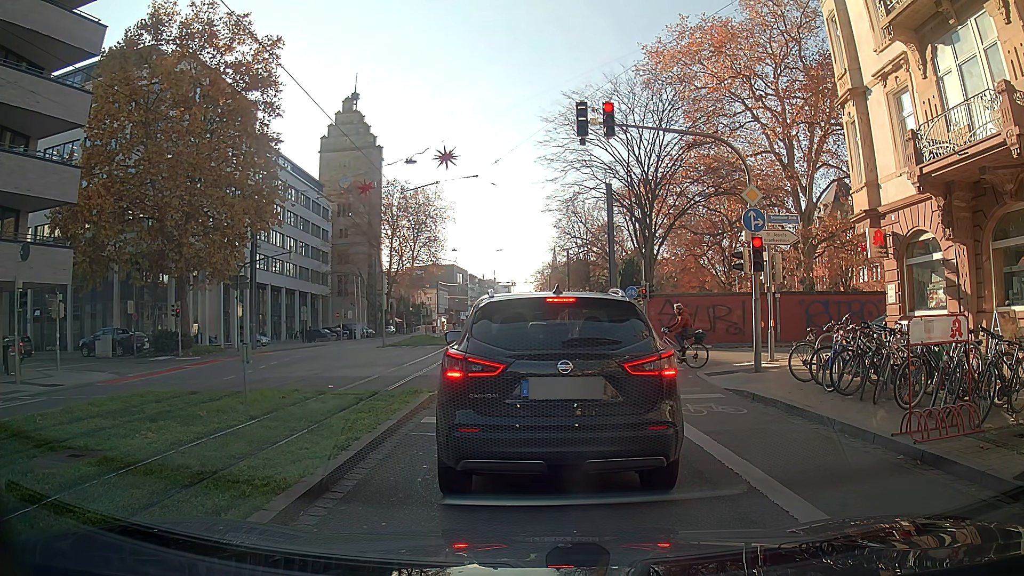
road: primary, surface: asphalt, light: Day
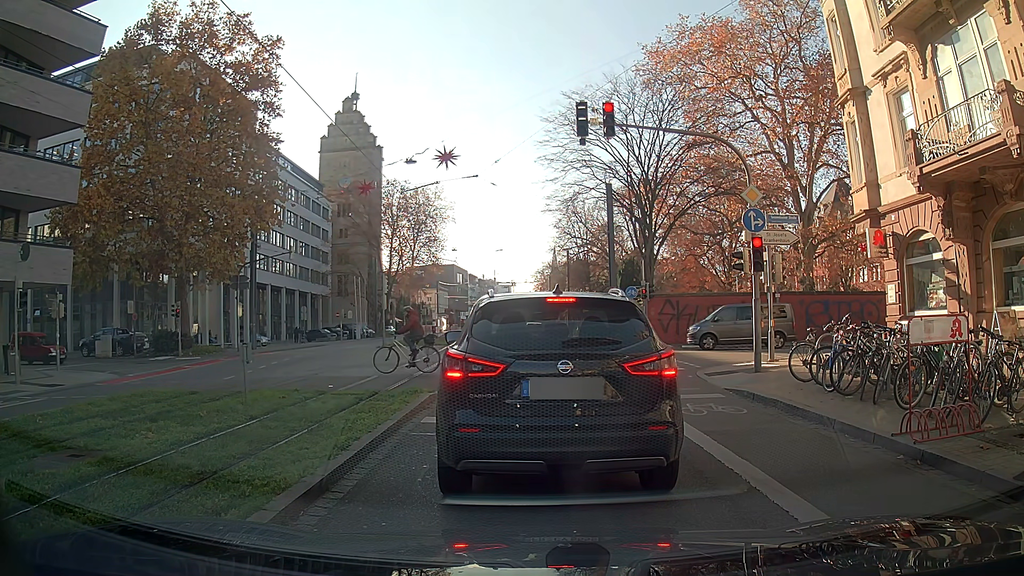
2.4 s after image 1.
(0.0, 0.0) m; 0°
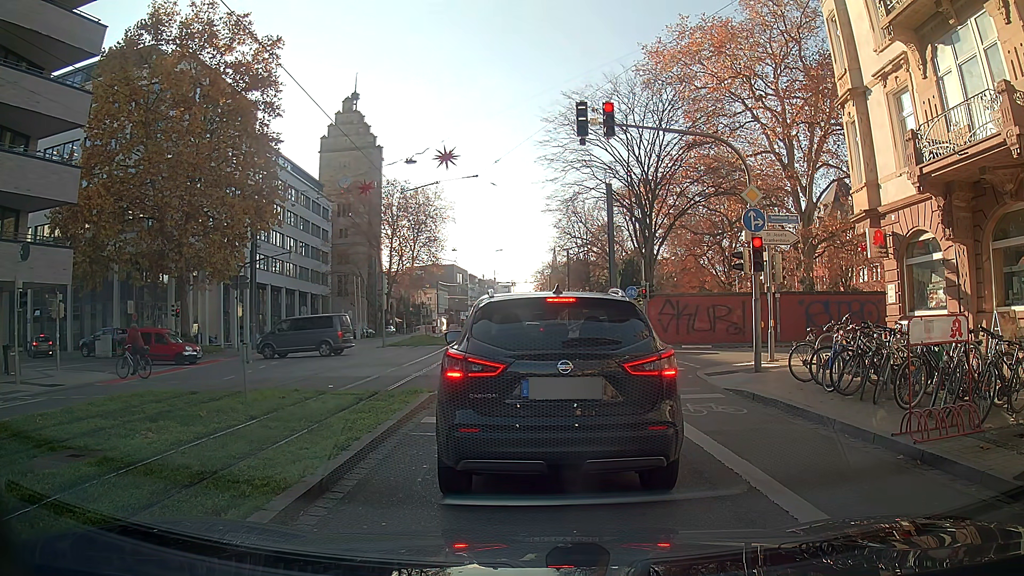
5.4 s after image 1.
(0.0, 0.0) m; 0°
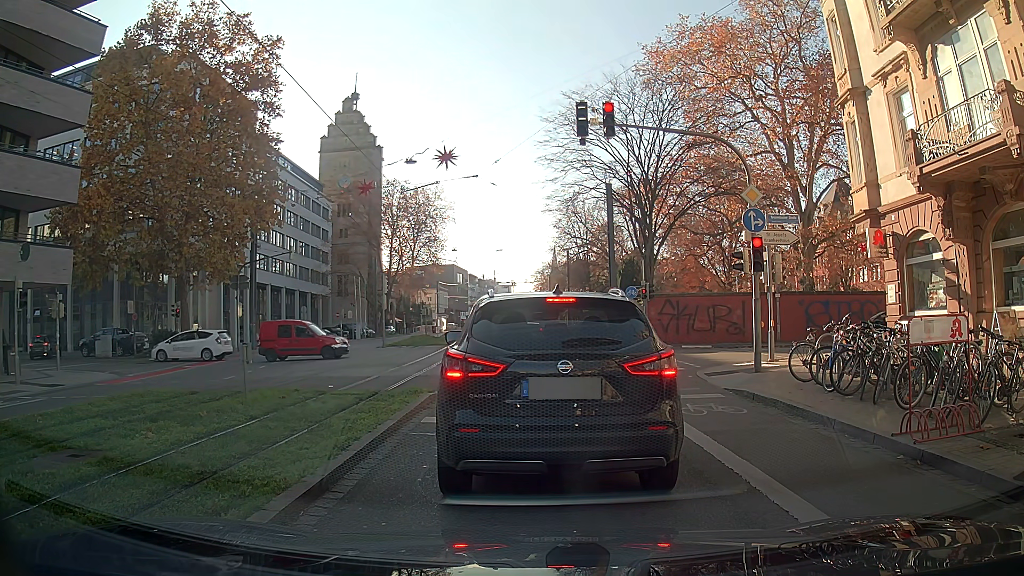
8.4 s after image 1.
(0.0, 0.0) m; 0°
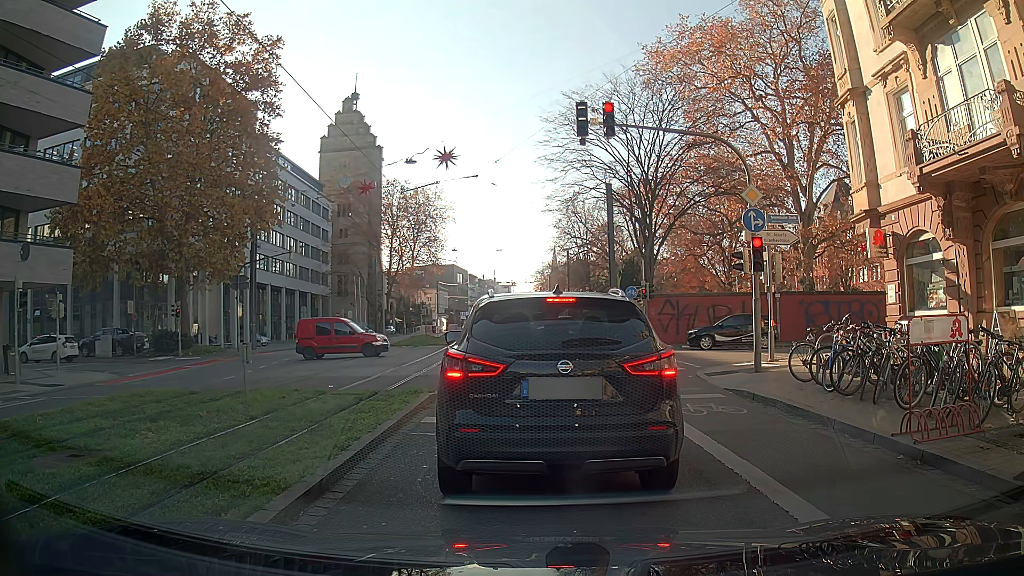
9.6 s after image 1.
(0.0, 0.0) m; 0°
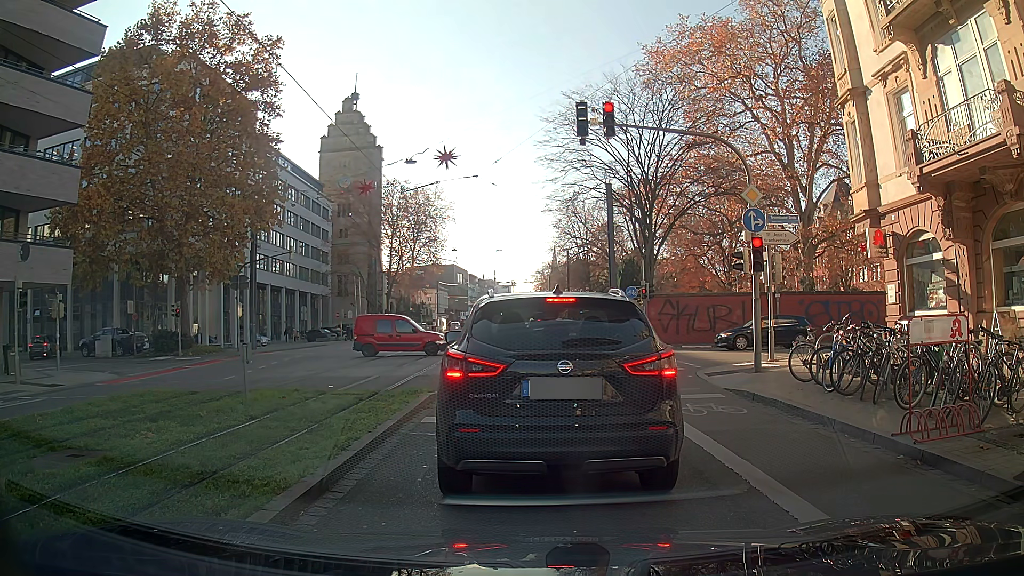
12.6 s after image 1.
(0.0, 0.0) m; 0°
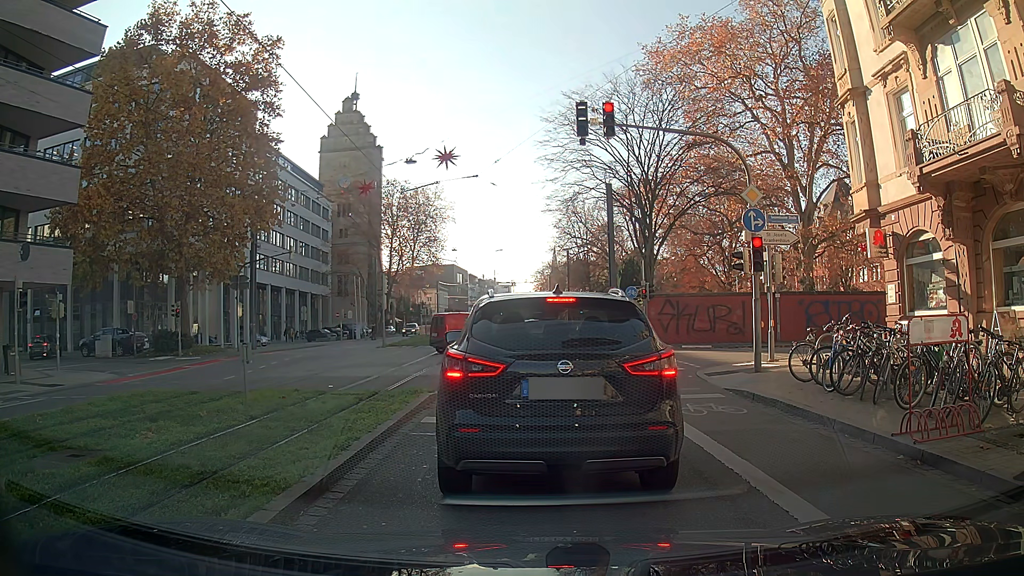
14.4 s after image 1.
(0.0, 0.0) m; 0°
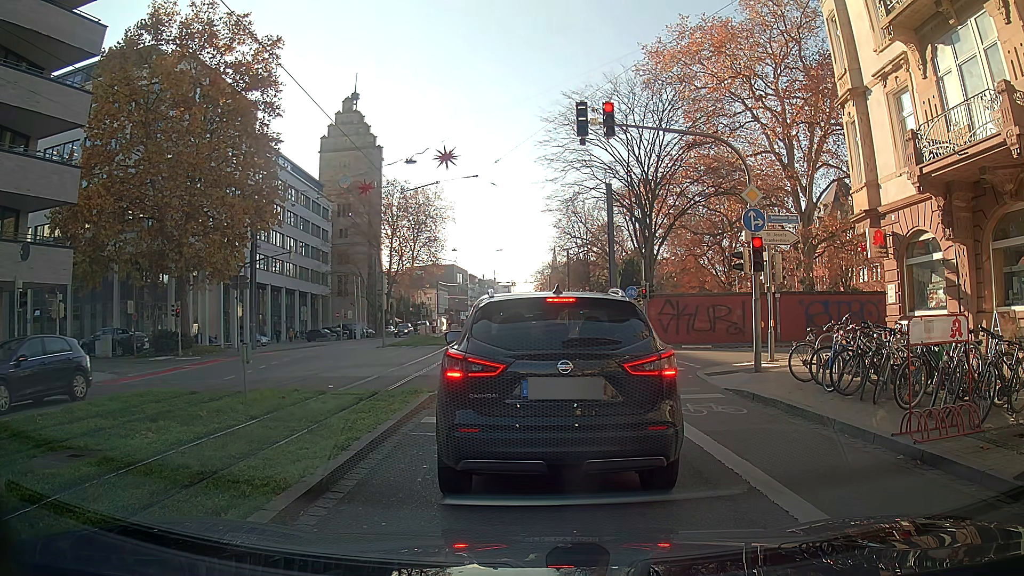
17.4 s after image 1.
(0.0, 0.0) m; 0°
(0, +10) (0, +20) (-1, +30) (-1, +40) (-1, +50) (-1, +60) (-2, +70) (-2, +80) (-3, +90) (-3, +100) m
